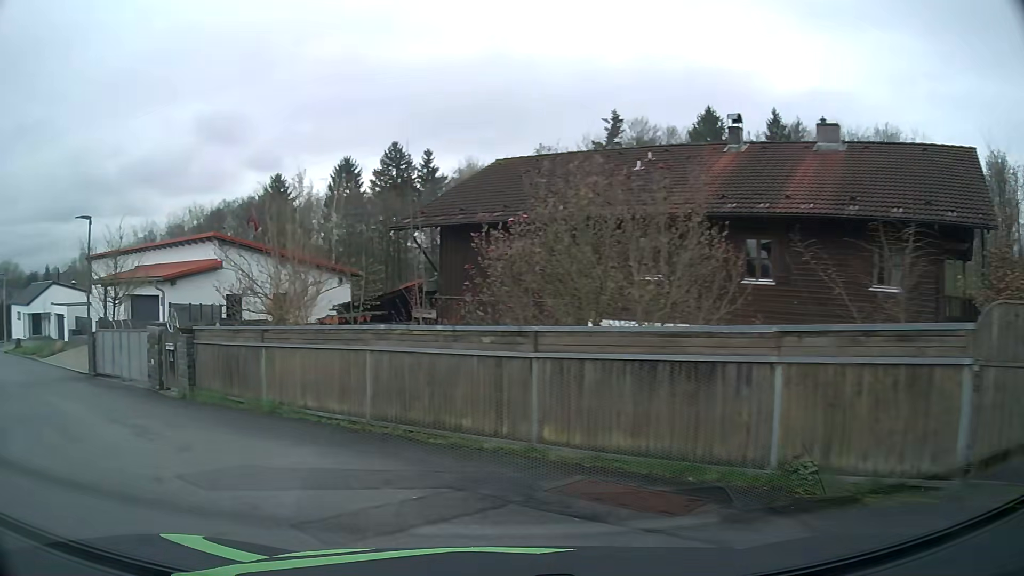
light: Day
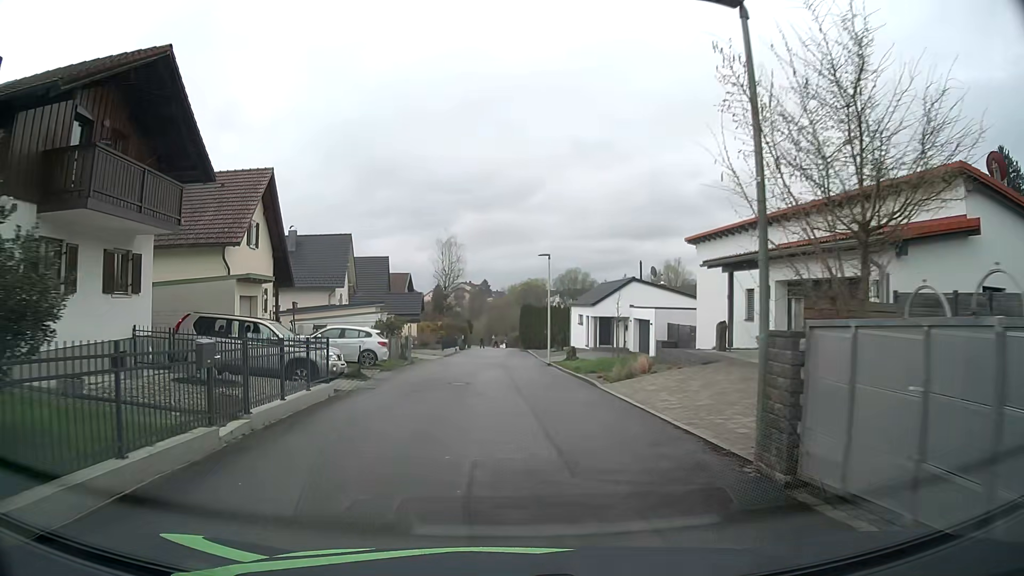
(-8.7, +12.7) m; -53°
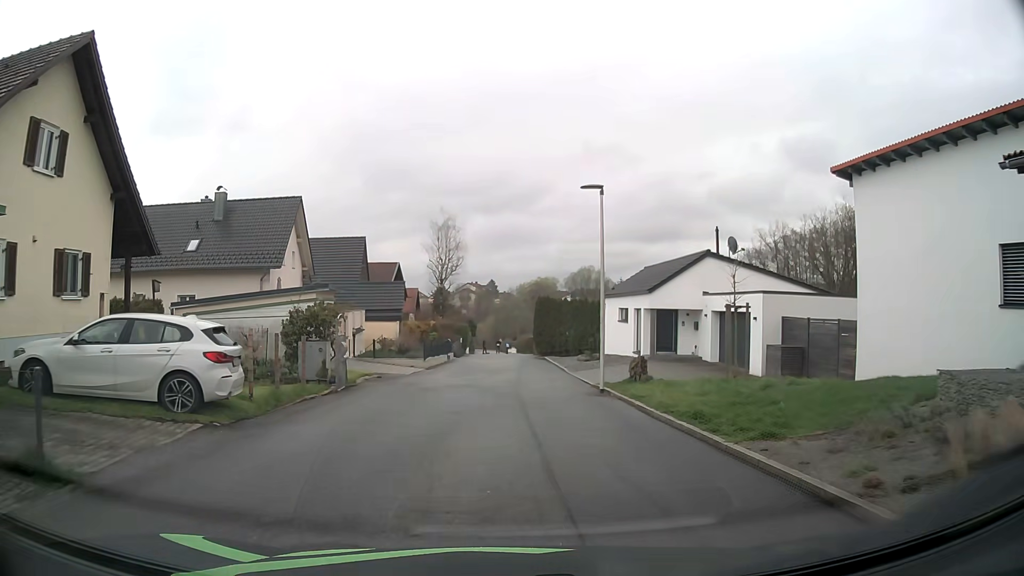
(-0.1, +15.4) m; 0°
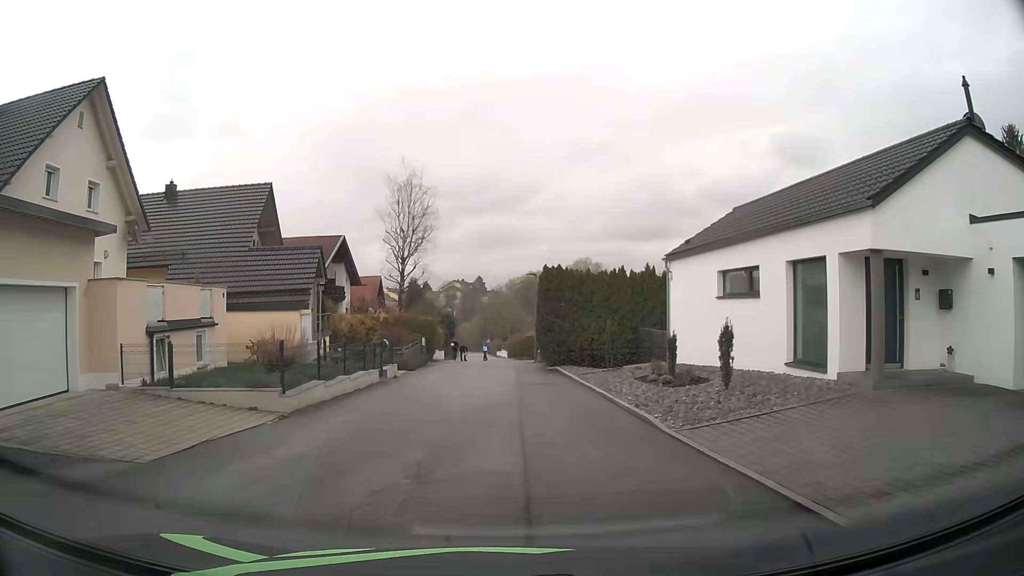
(+0.1, +20.0) m; +2°
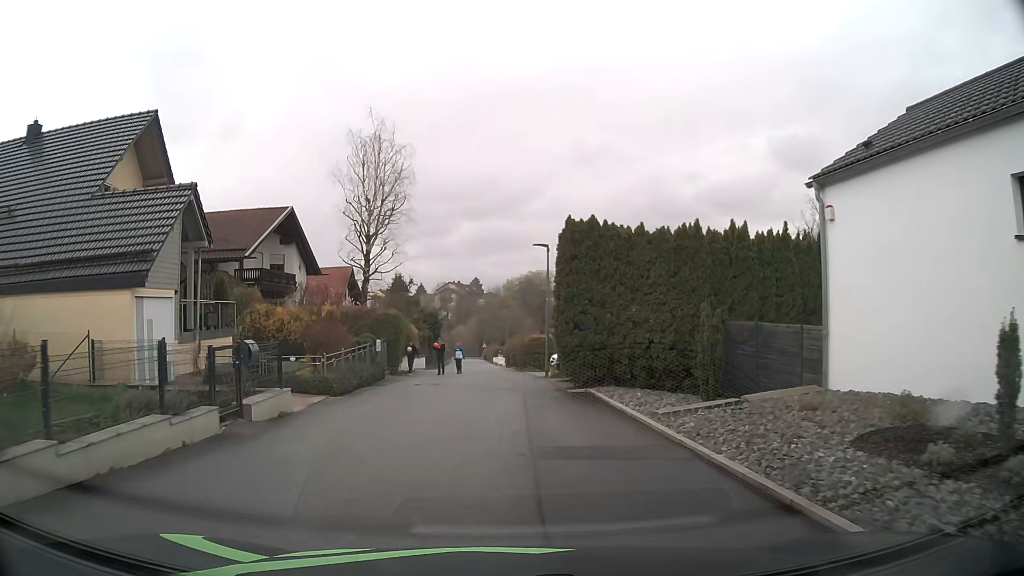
(-0.2, +12.5) m; -1°
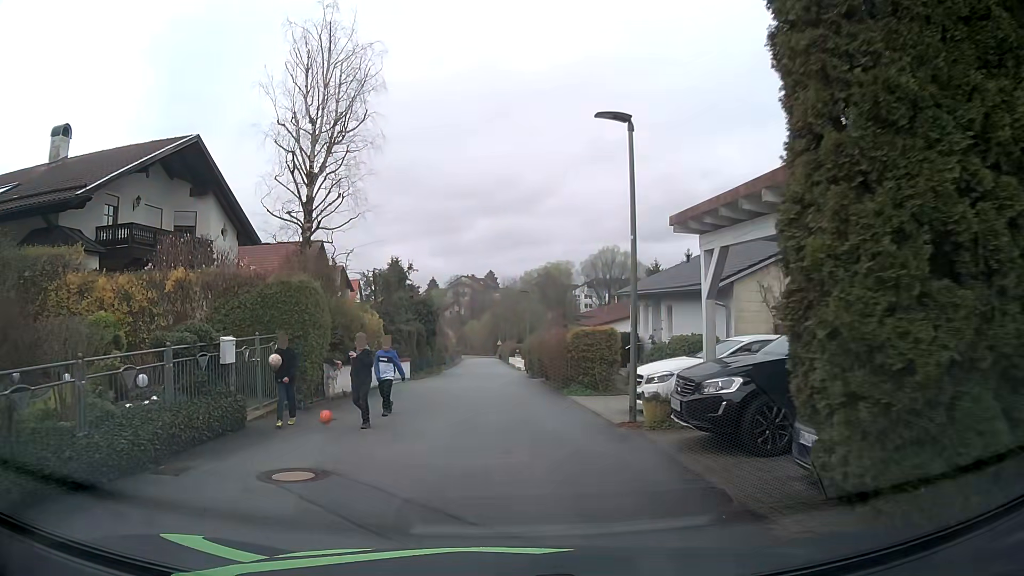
(-0.1, +14.5) m; -1°
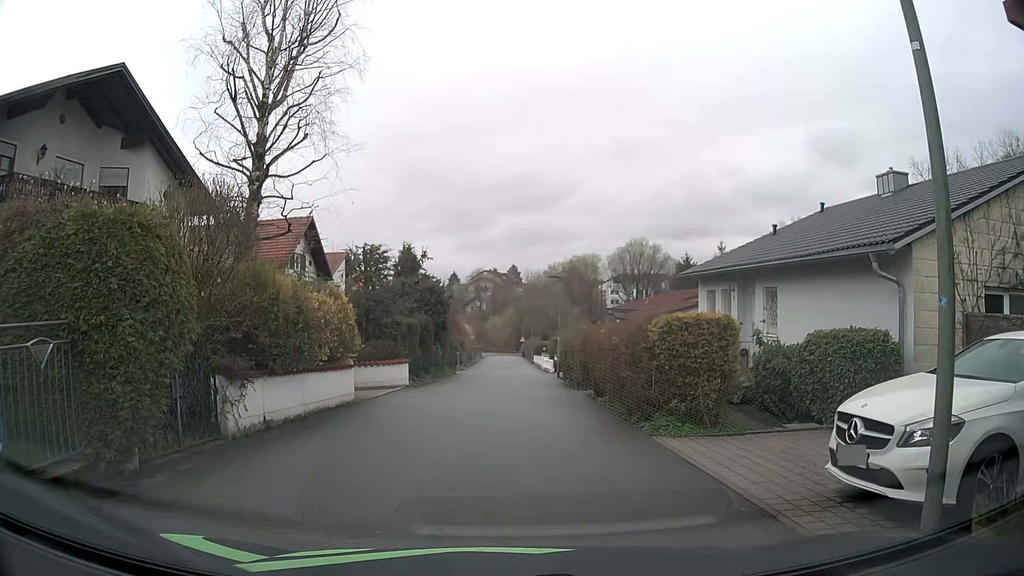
(-0.2, +7.2) m; -4°
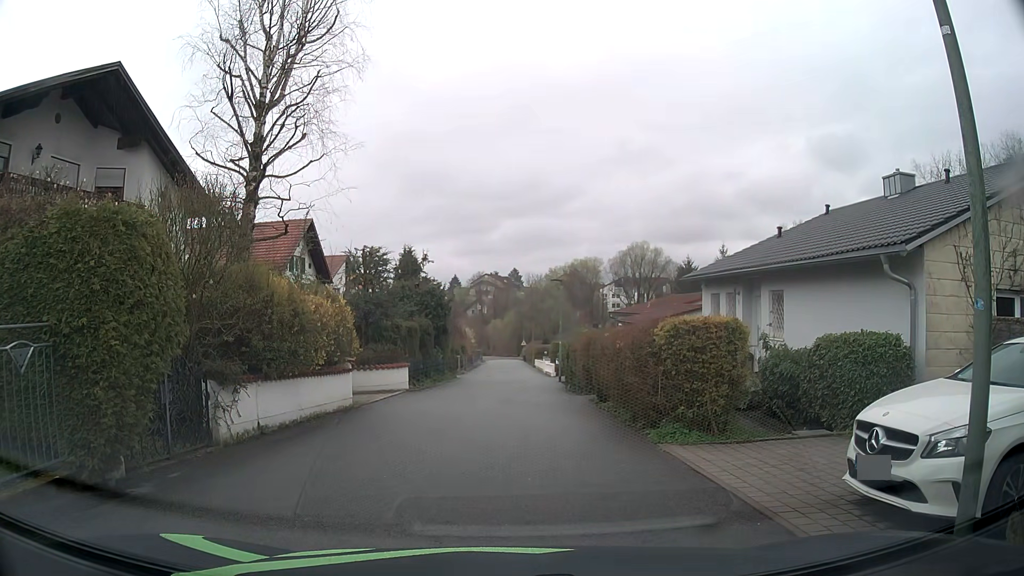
(0.0, +0.4) m; 0°
(0, +10) (0, +20) (0, +30) (+1, +40) (+1, +50) (+2, +60) (+2, +70) (+2, +80) (+3, +90) (+3, +100) m
